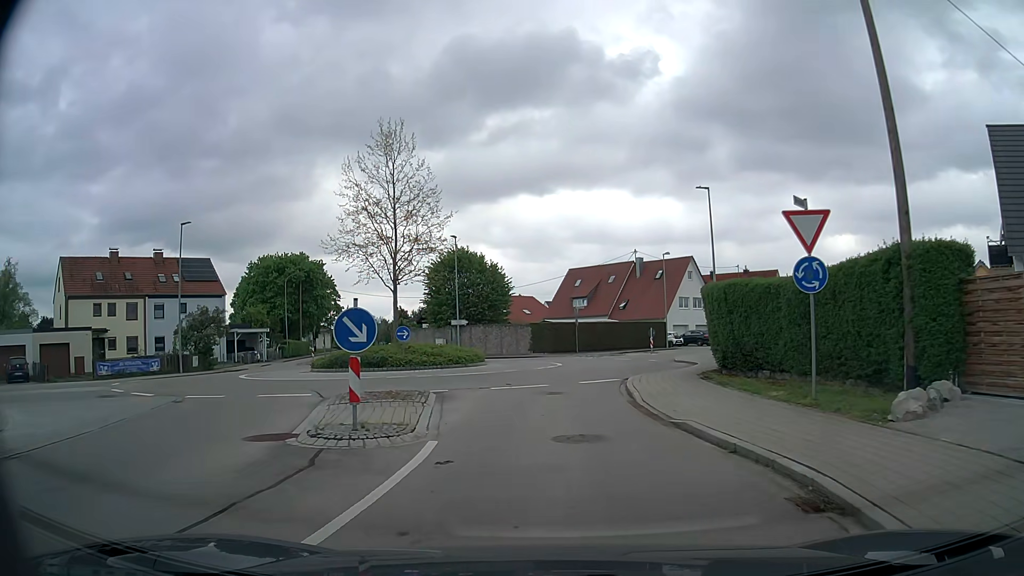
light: Day
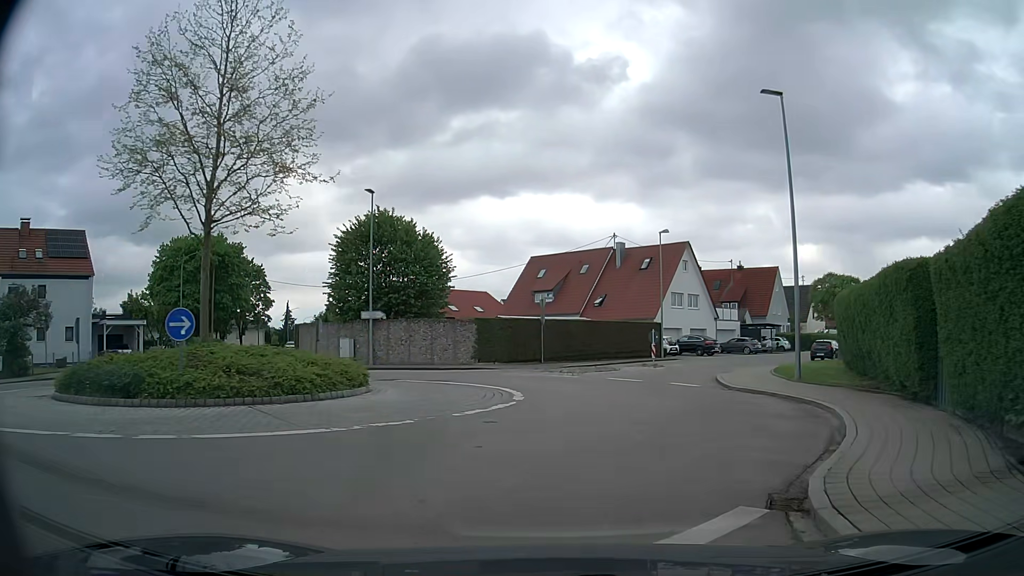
(+0.1, +15.5) m; +3°
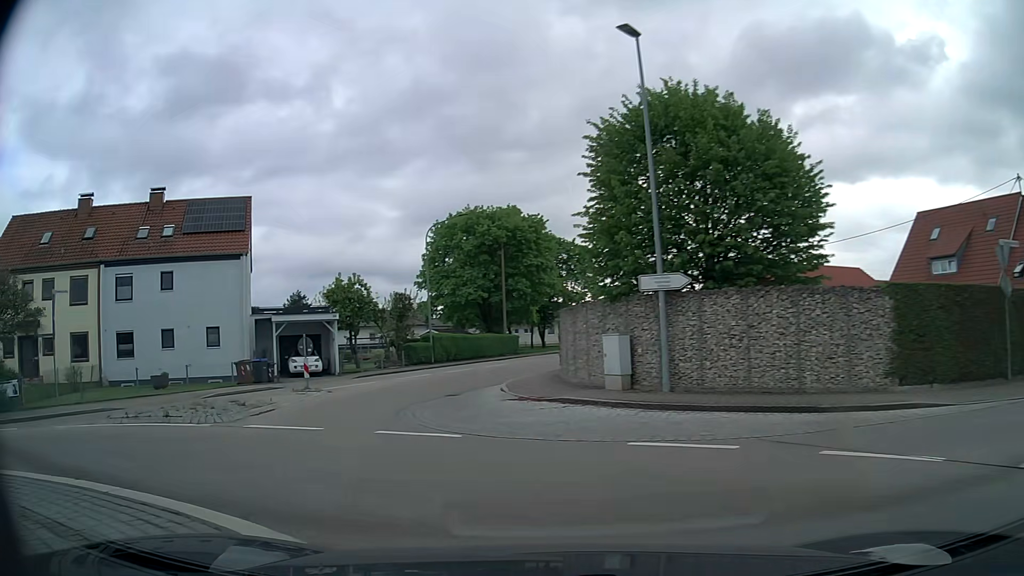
(-2.0, +19.0) m; -30°
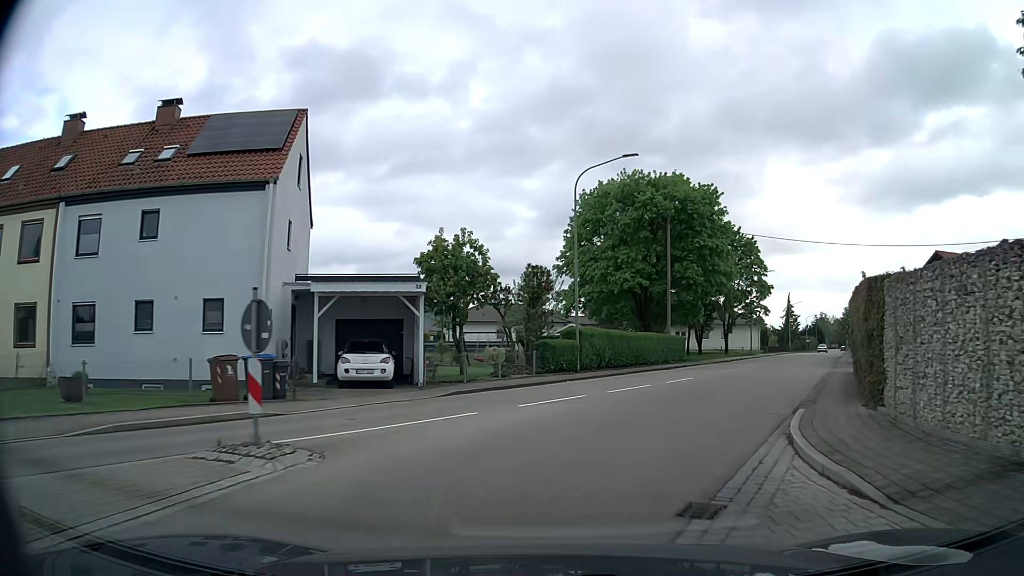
(-2.6, +14.0) m; -12°
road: tertiary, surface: asphalt
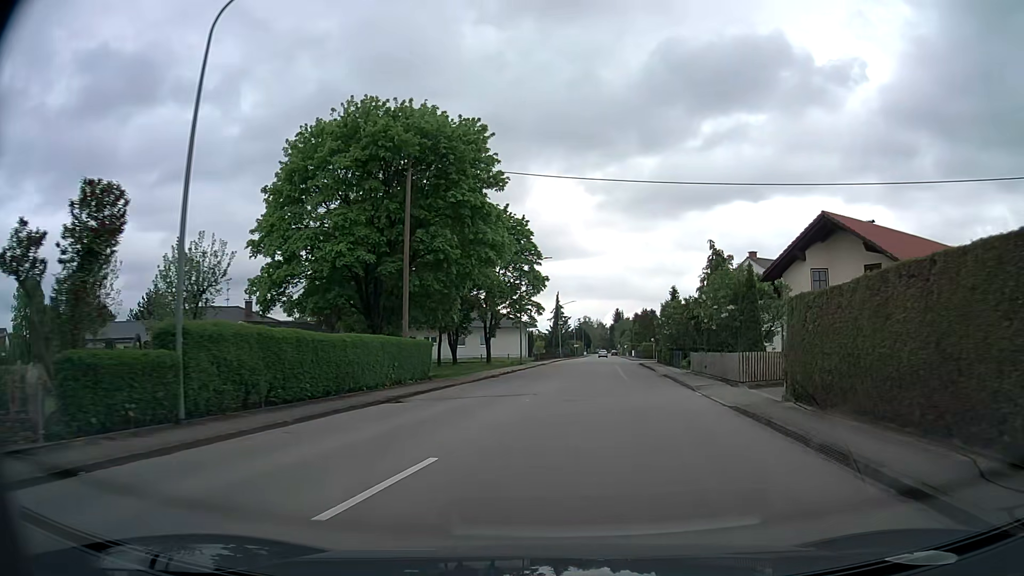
(+3.3, +17.0) m; +21°
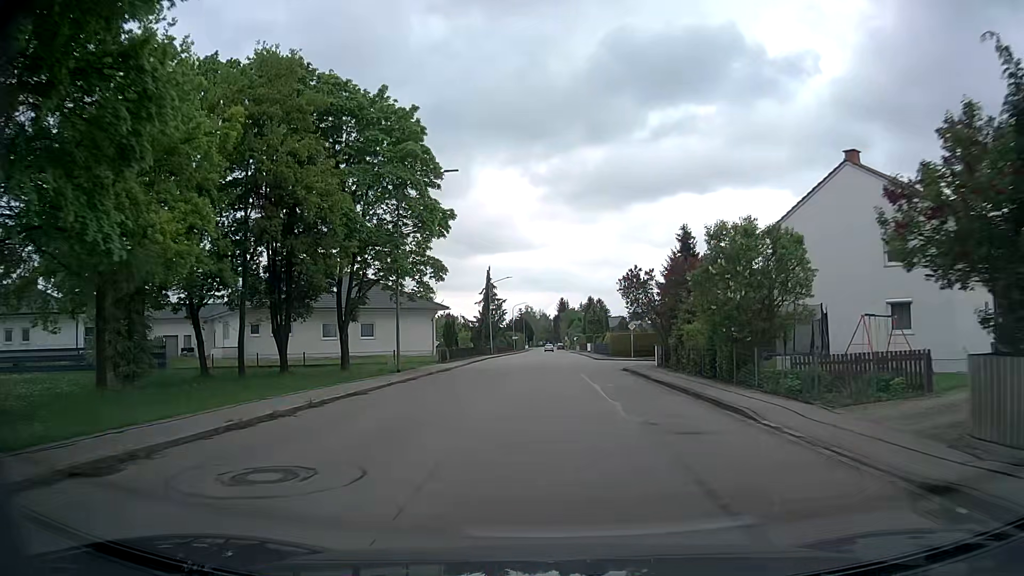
(+2.0, +29.6) m; +5°
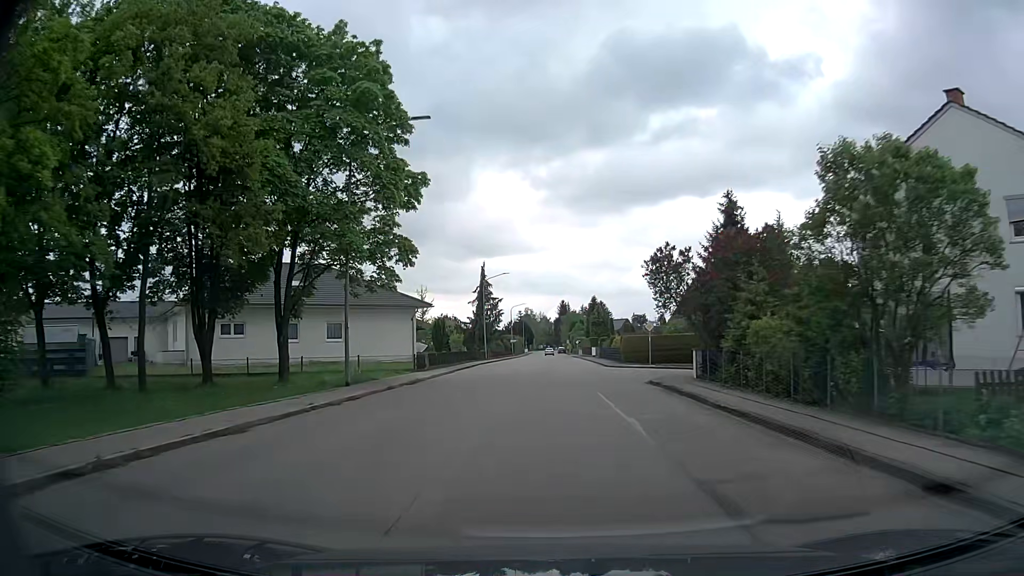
(+0.1, +8.6) m; +1°
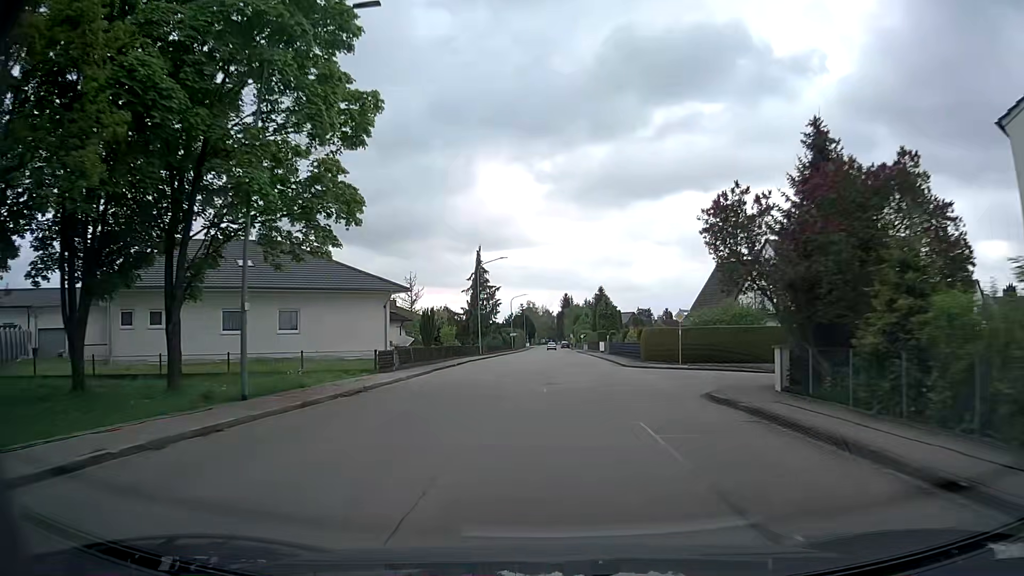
(-0.1, +8.7) m; -1°
(0, +10) (0, +20) (0, +30) (0, +40) (+1, +50) (+1, +60) (+1, +70) (+1, +80) (+1, +90) (+1, +100) m
